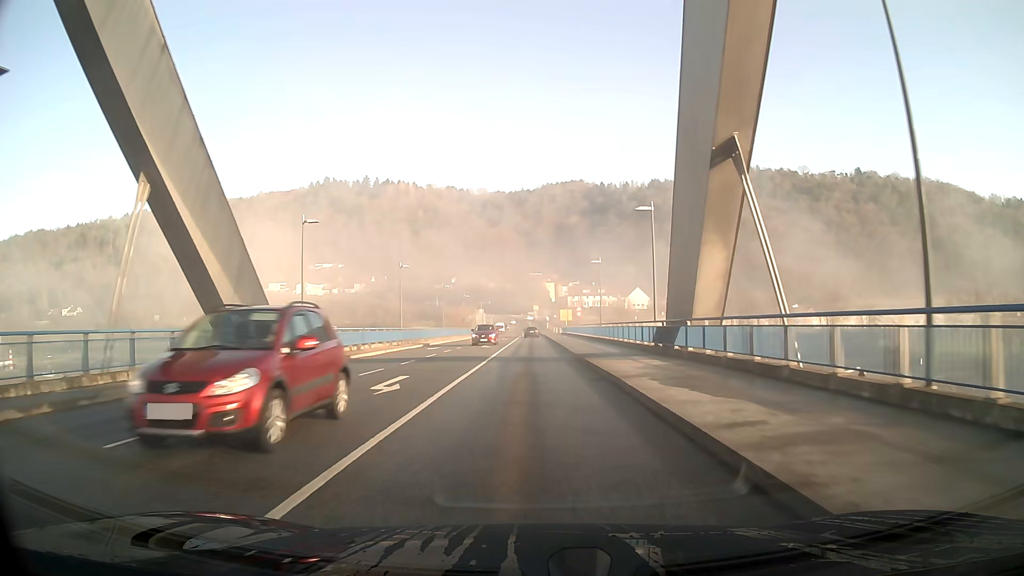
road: secondary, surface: asphalt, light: Day
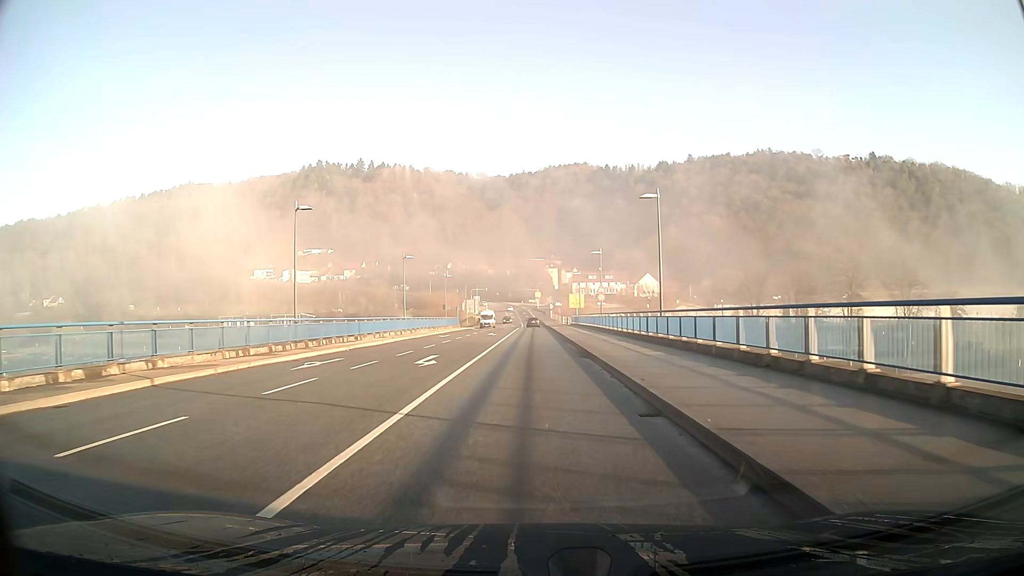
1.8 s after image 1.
(+0.1, +24.8) m; 0°
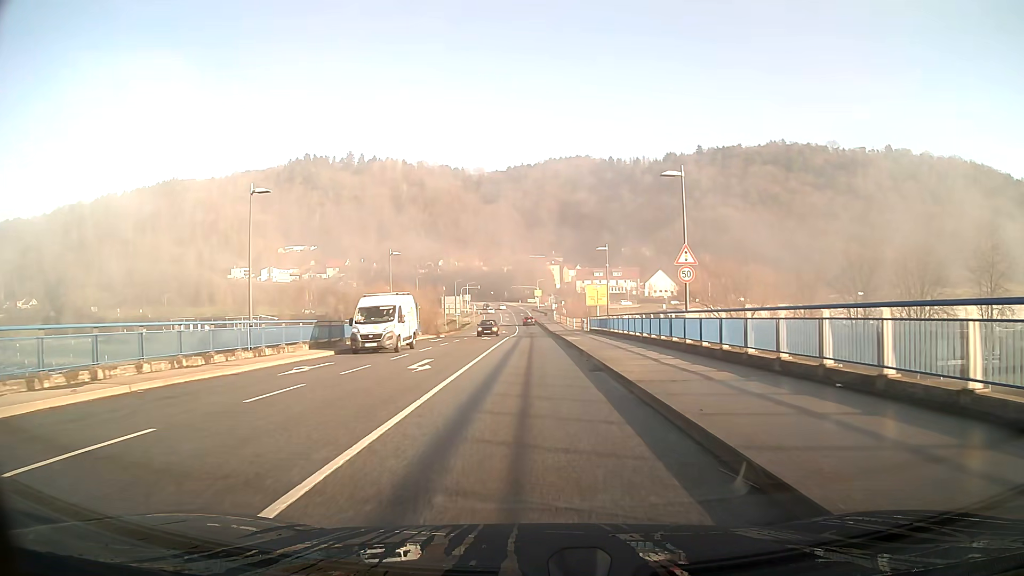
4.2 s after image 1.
(-0.2, +30.8) m; 0°
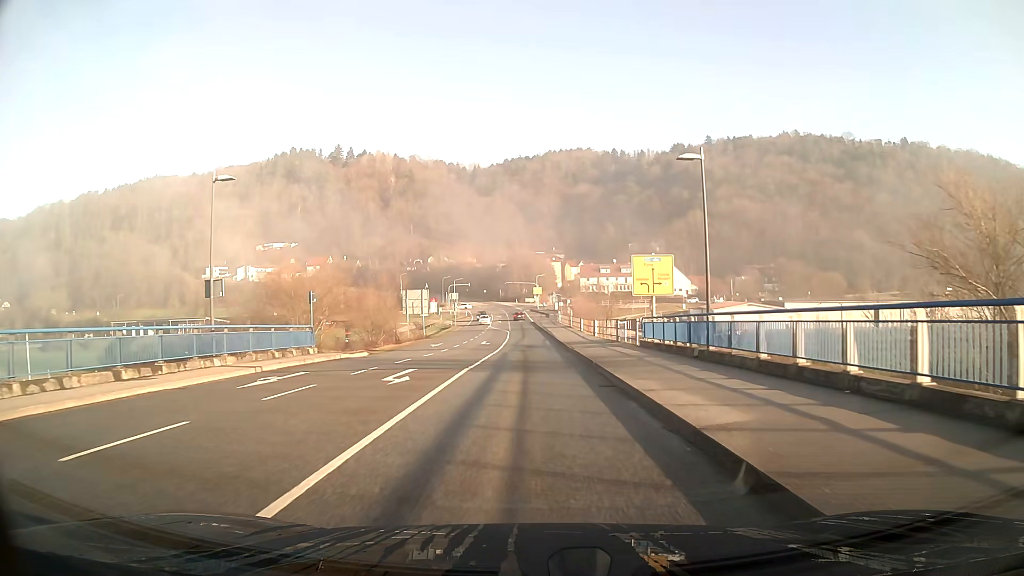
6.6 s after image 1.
(0.0, +29.1) m; 0°
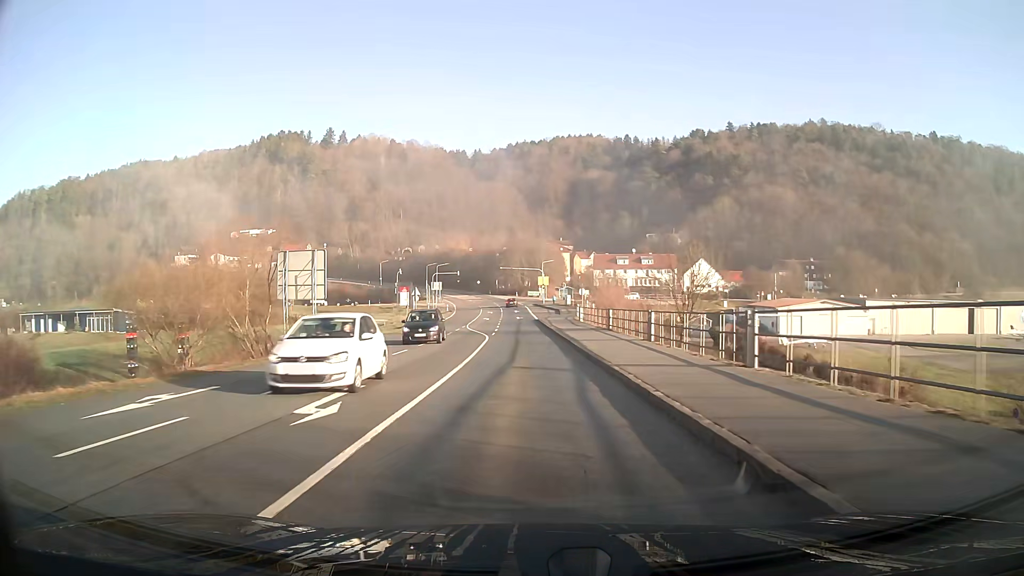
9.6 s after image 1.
(-0.2, +36.4) m; -1°
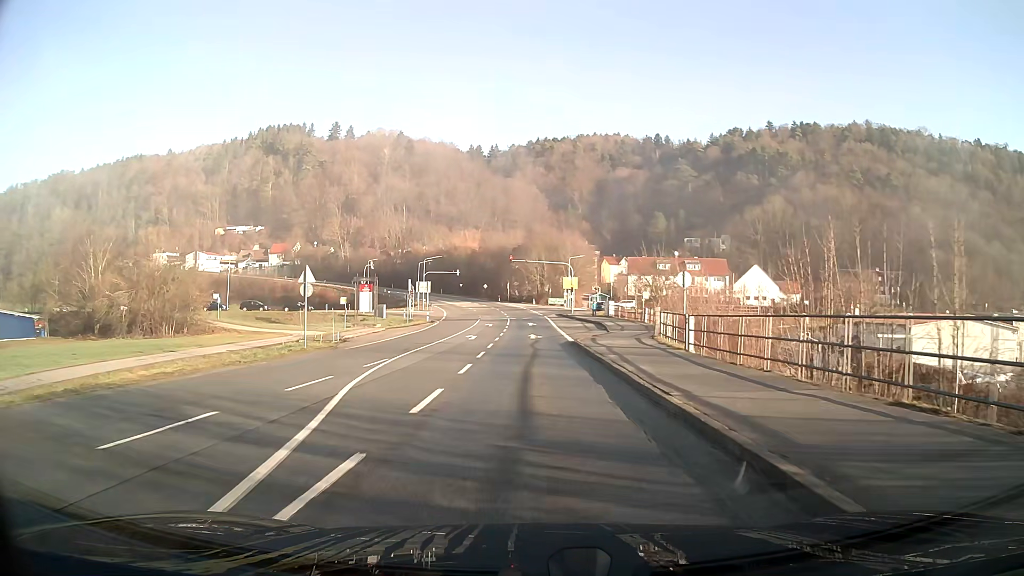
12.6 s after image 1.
(-0.6, +35.5) m; -1°
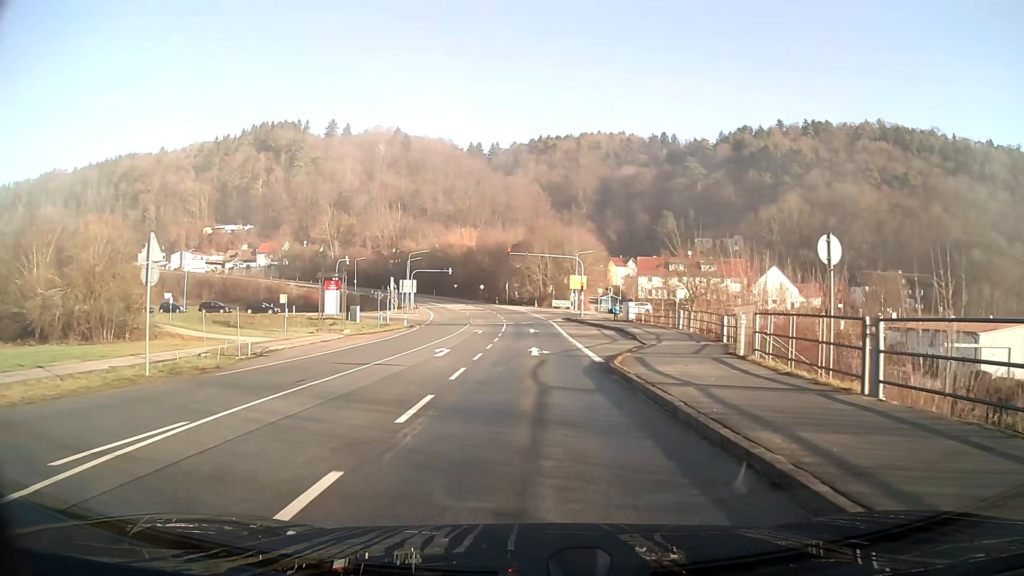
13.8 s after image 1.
(0.0, +12.9) m; 0°
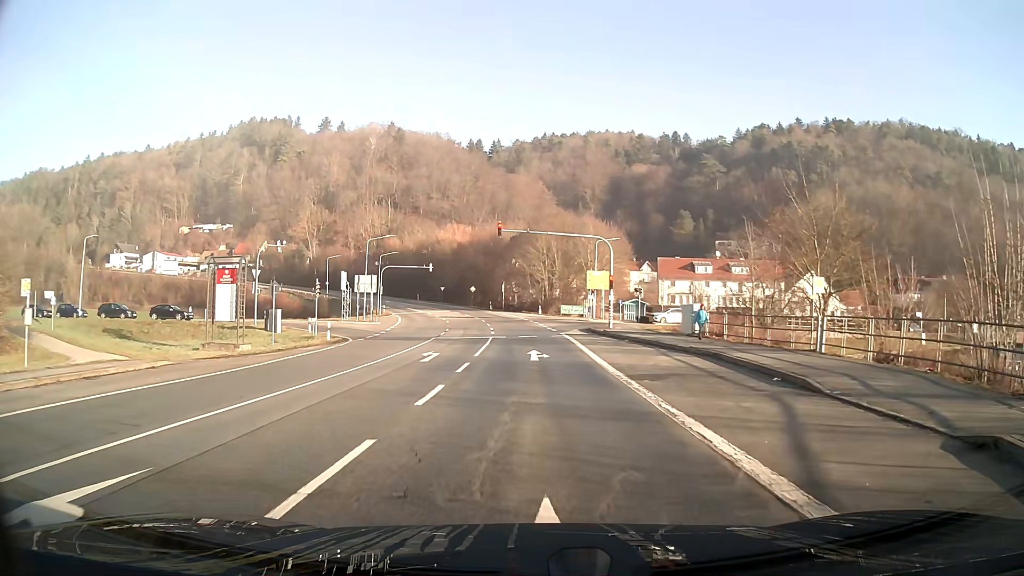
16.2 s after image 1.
(0.0, +21.9) m; 0°
(0, +10) (0, +20) (0, +30) (0, +40) (+2, +50) (+9, +56) (+18, +62) (+27, +66) (+36, +71) (+45, +75) m
